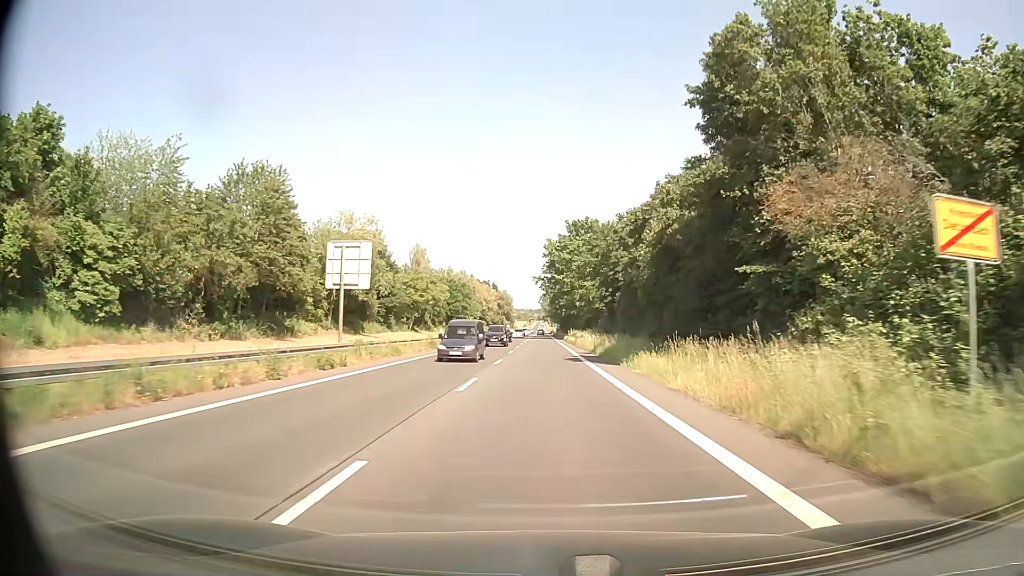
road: secondary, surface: asphalt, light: Day
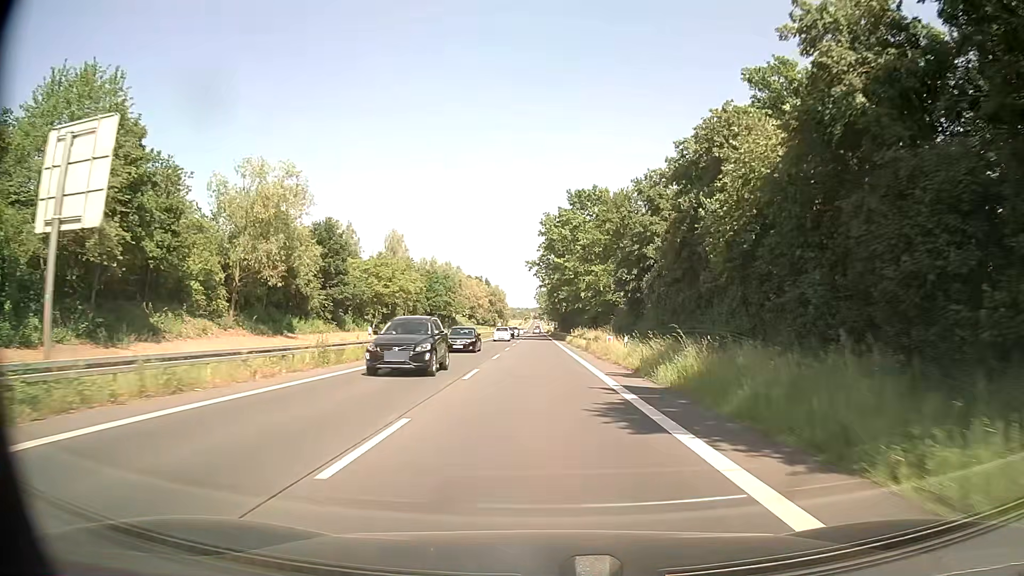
(+0.1, +20.8) m; 0°
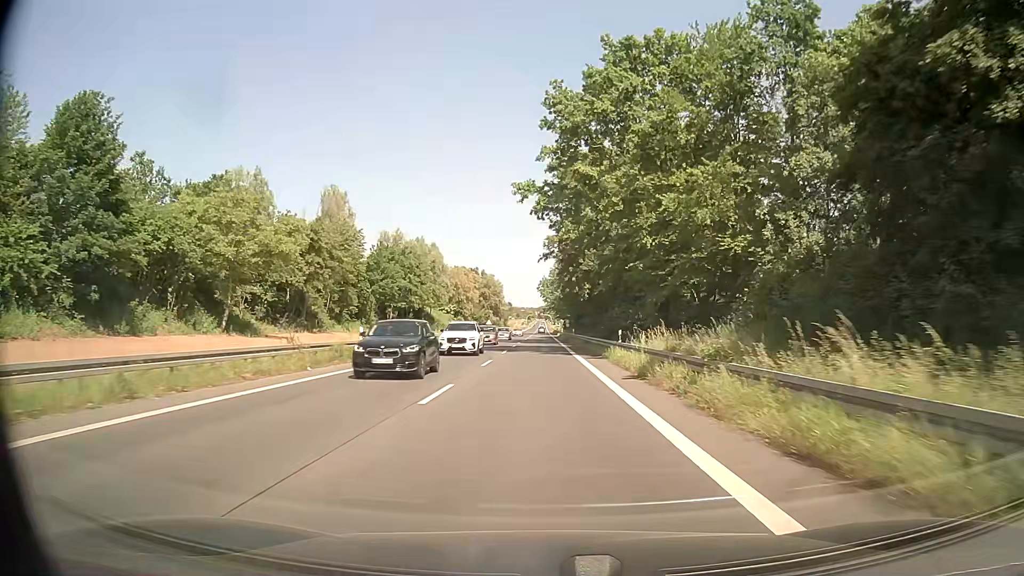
(0.0, +41.9) m; 0°
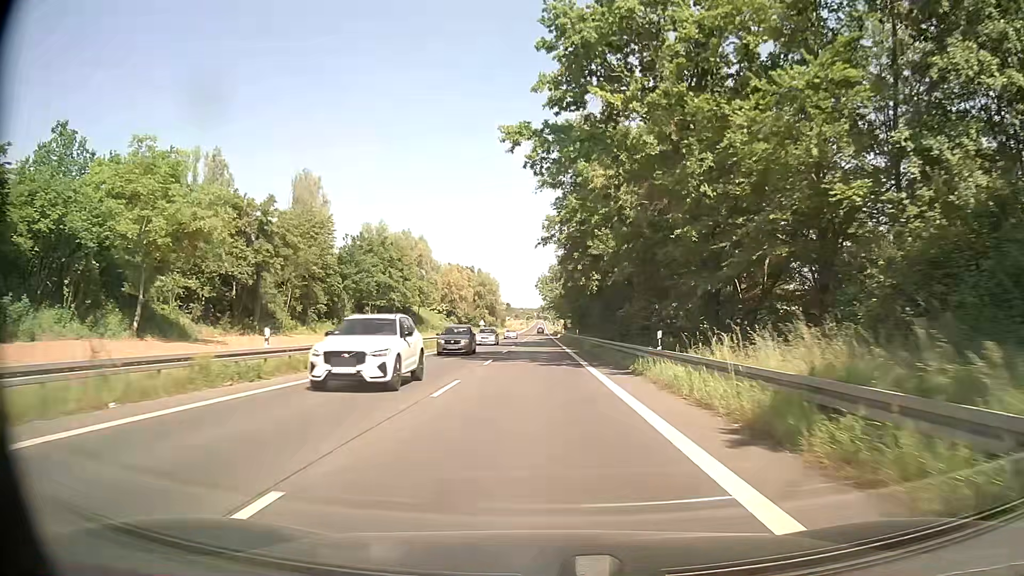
(0.0, +10.5) m; 0°
(0, +10) (0, +20) (0, +30) (0, +40) (0, +50) (0, +60) (0, +70) (-1, +80) (-1, +90) (-1, +100) m
